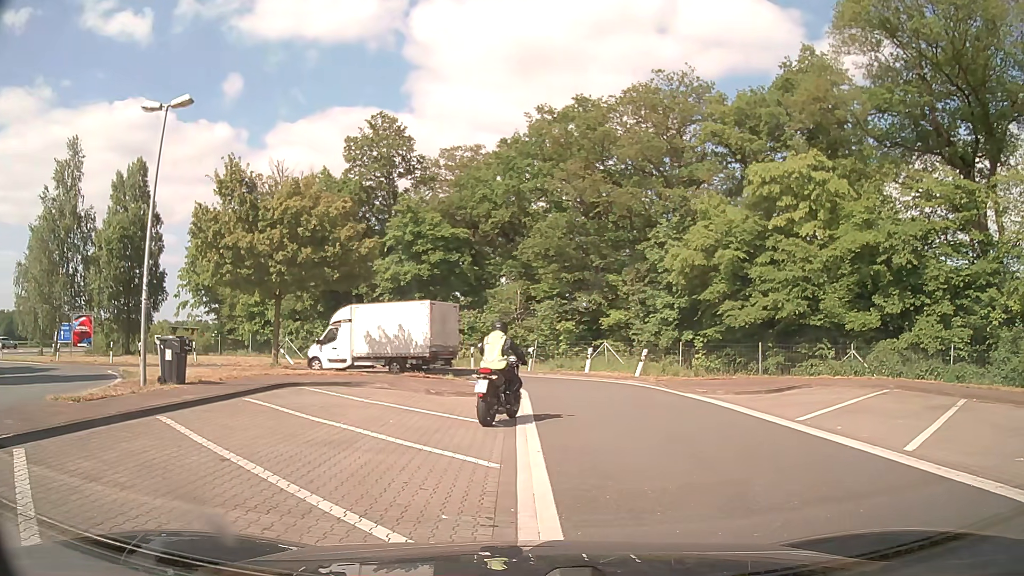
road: service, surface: asphalt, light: Day
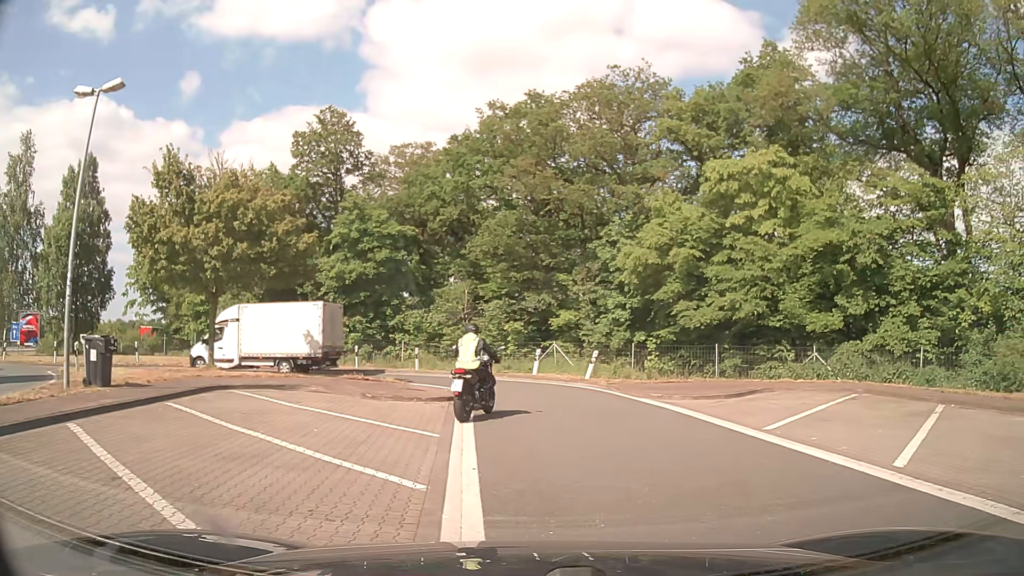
(0.0, +1.2) m; +4°
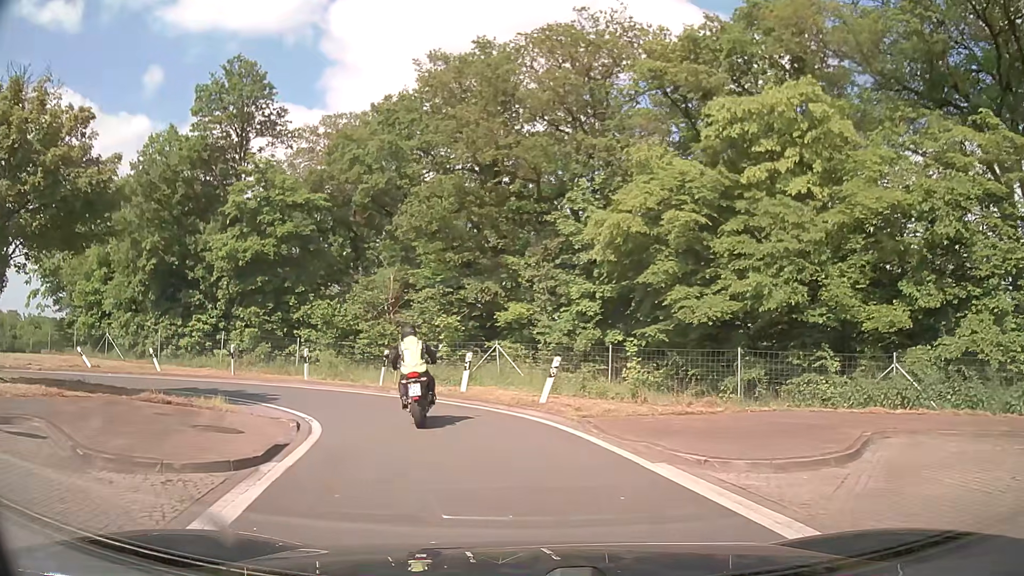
(+0.6, +9.3) m; +3°
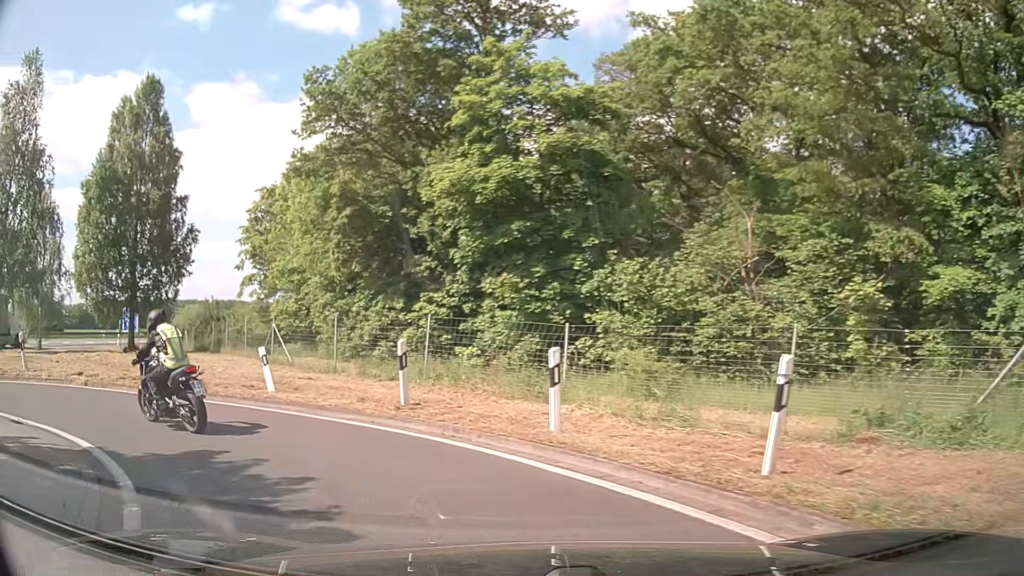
(-2.5, +13.6) m; -30°
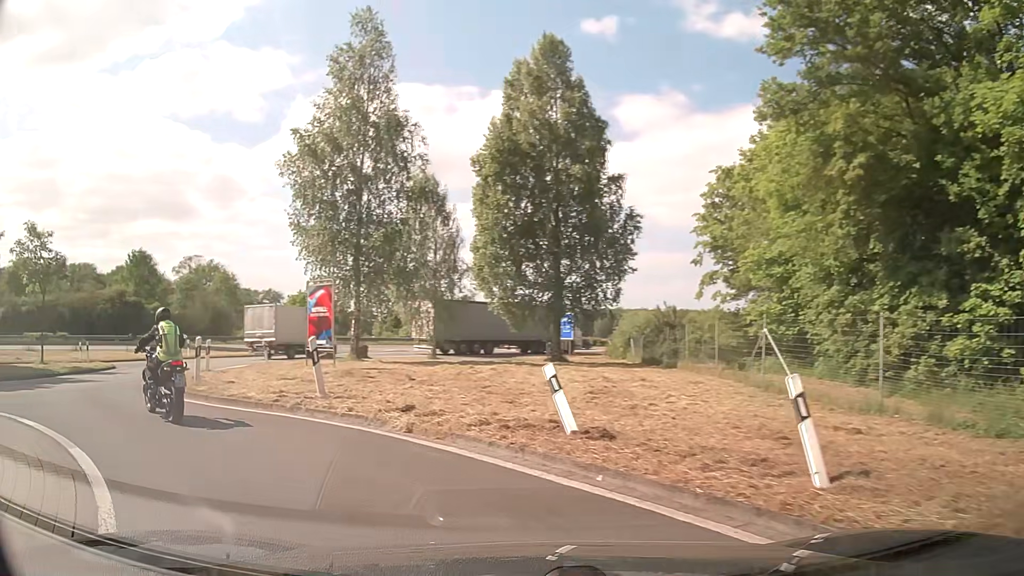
(-2.4, +7.5) m; -38°
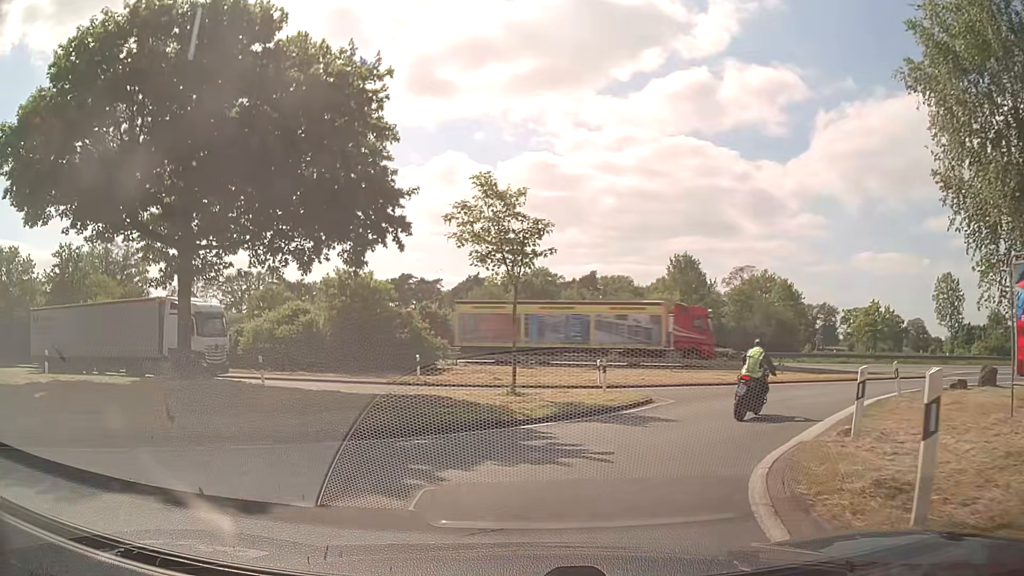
(-5.2, +10.2) m; -46°
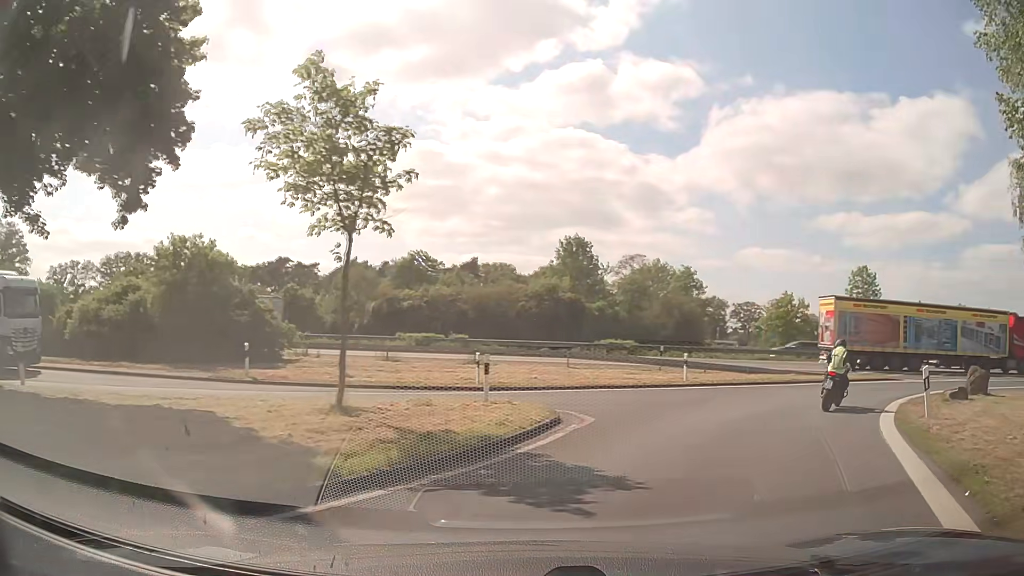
(+0.4, +7.1) m; +10°
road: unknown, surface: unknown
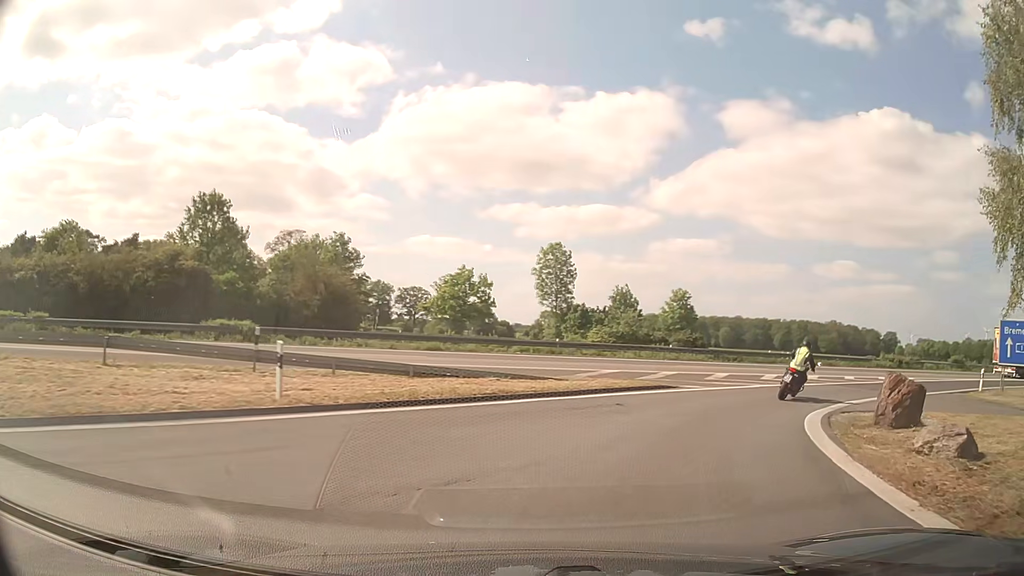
(+3.5, +13.1) m; +27°
(+2, +10) (+6, +19) (+13, +26) (+22, +31) (+31, +36) (+40, +40) (+49, +44) (+58, +49) (+67, +53) (+76, +57) m
